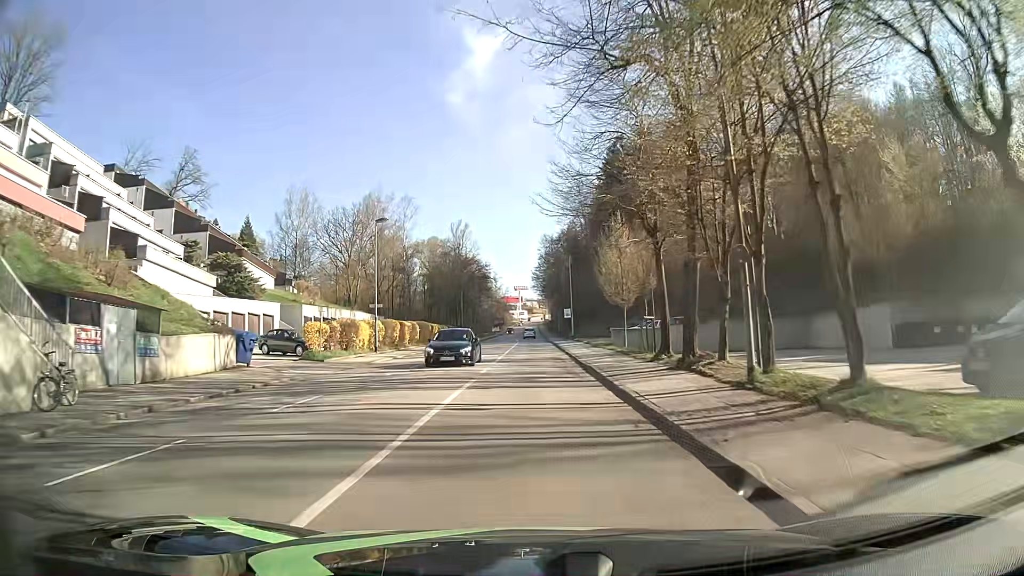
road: tertiary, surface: asphalt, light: Day
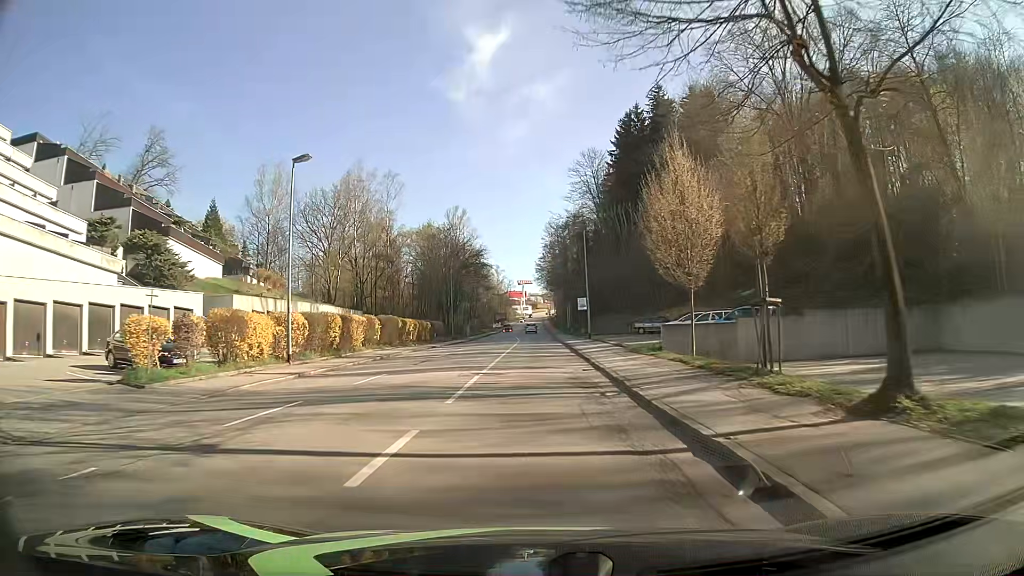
(-0.1, +15.2) m; -1°
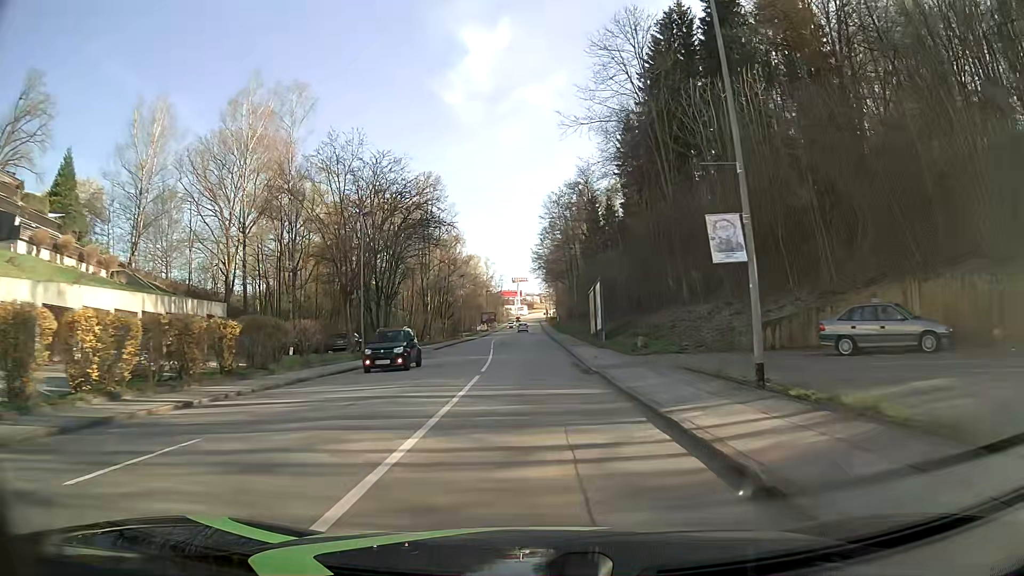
(+0.1, +38.0) m; 0°
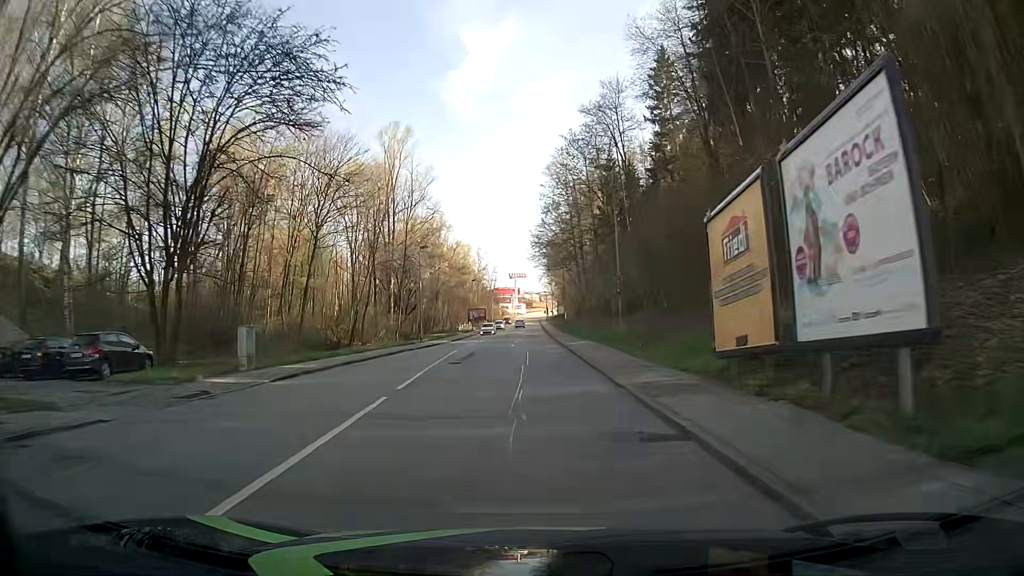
(0.0, +30.5) m; 0°
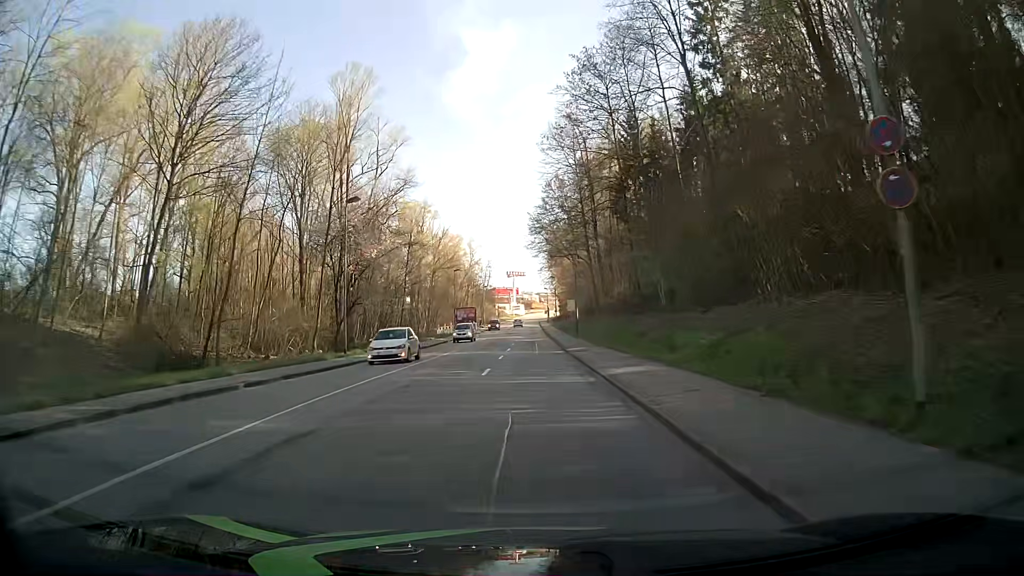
(0.0, +22.8) m; -1°
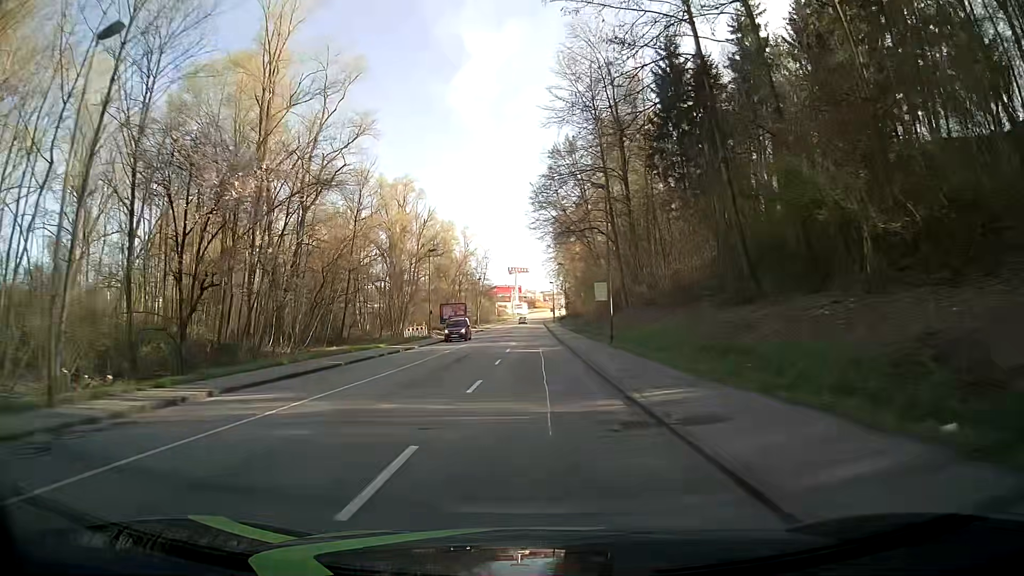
(+0.2, +22.8) m; 0°
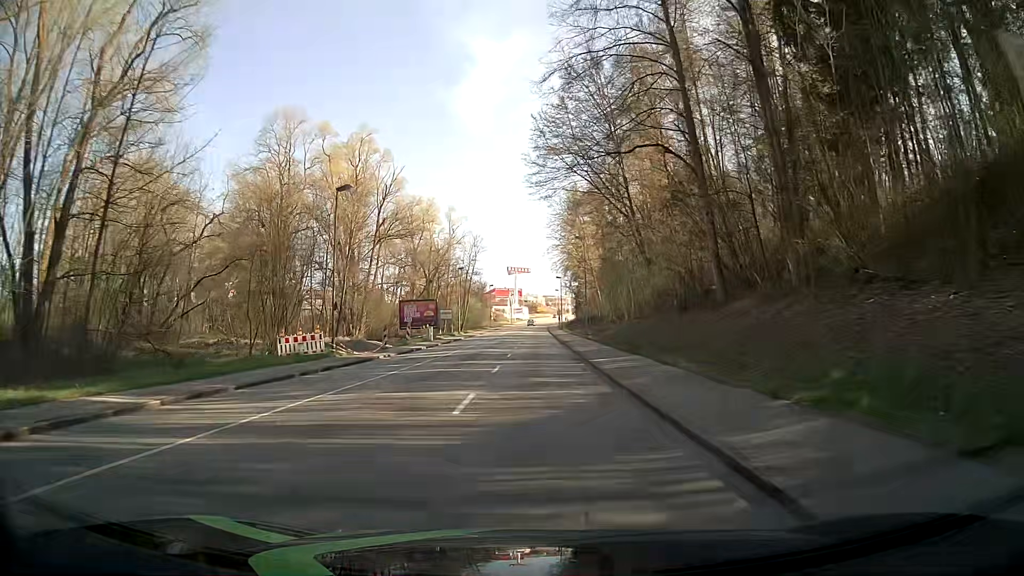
(0.0, +30.4) m; 0°
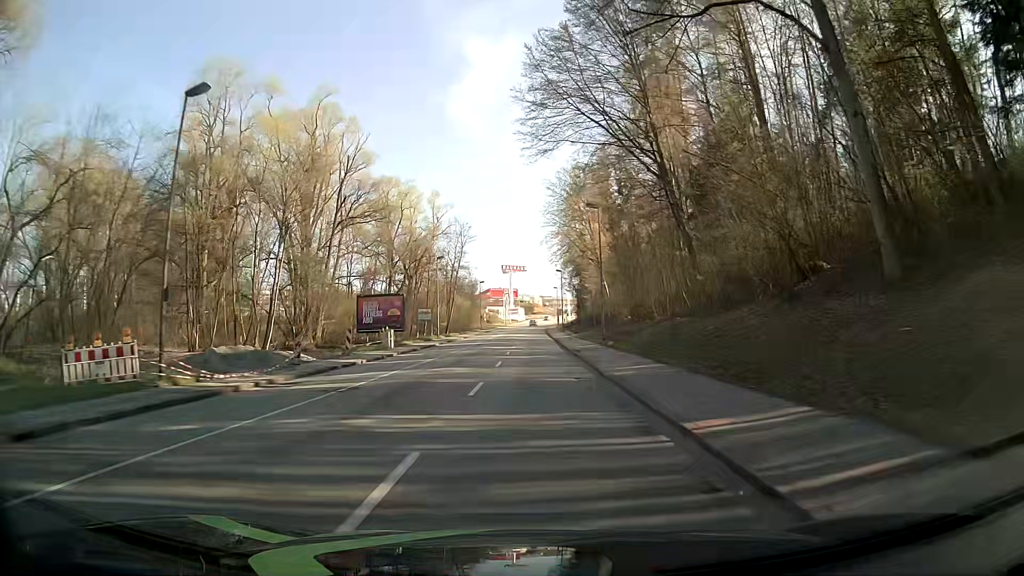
(0.0, +15.2) m; 0°
(0, +10) (0, +20) (0, +30) (0, +40) (0, +50) (0, +60) (0, +70) (0, +80) (0, +90) (0, +100) m
